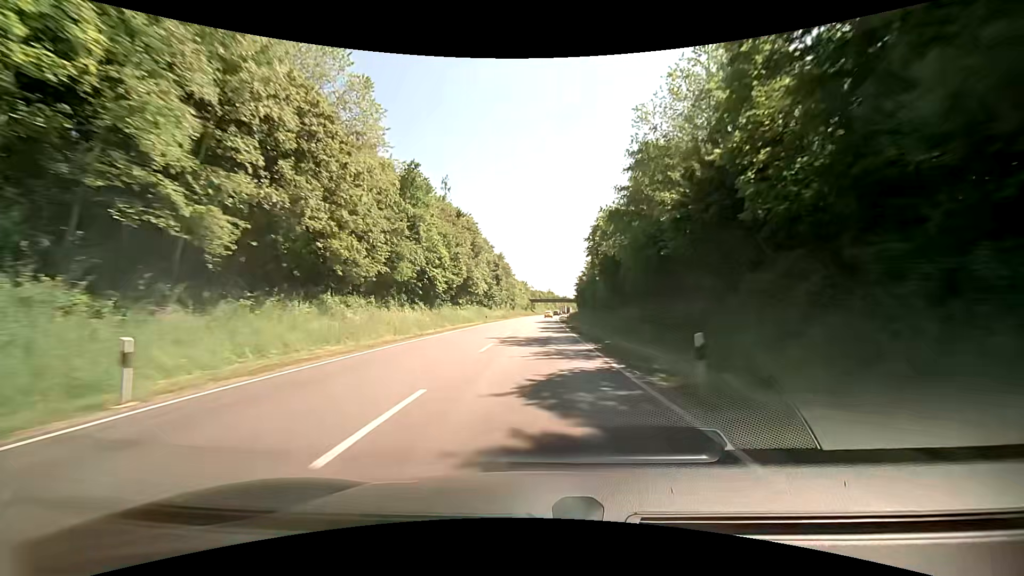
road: primary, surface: asphalt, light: Day
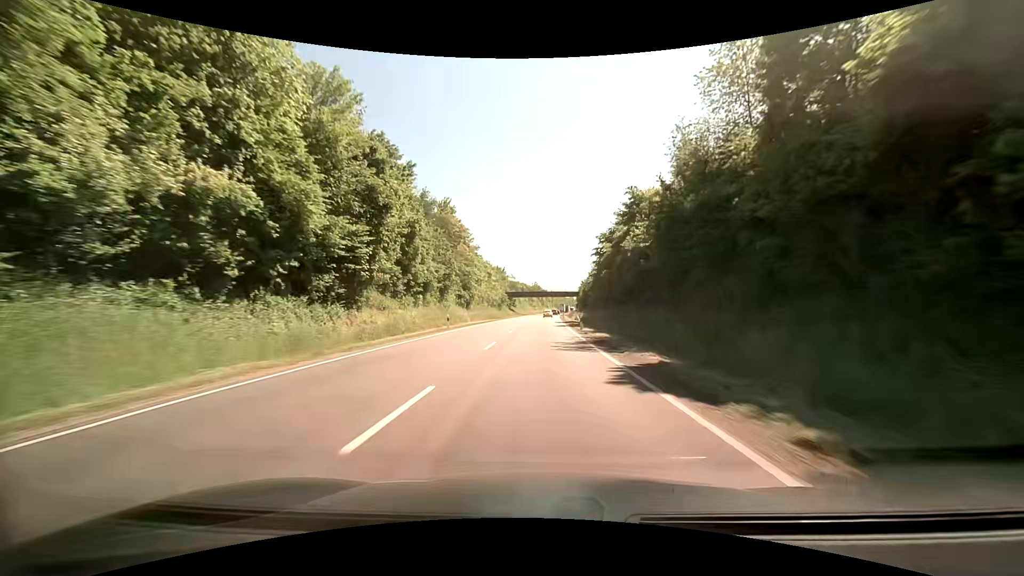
(-0.2, +72.8) m; +1°
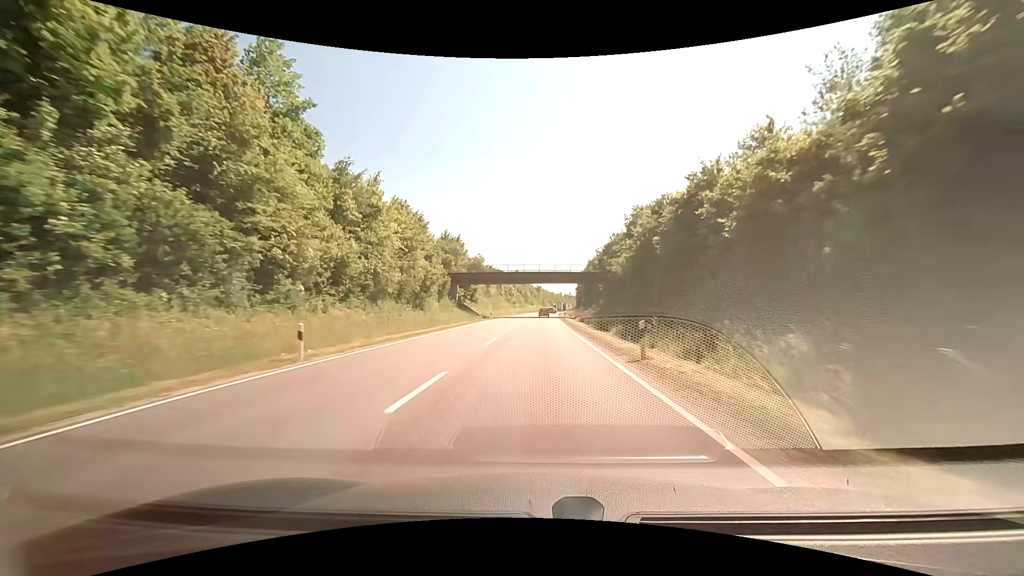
(+1.3, +71.2) m; +1°
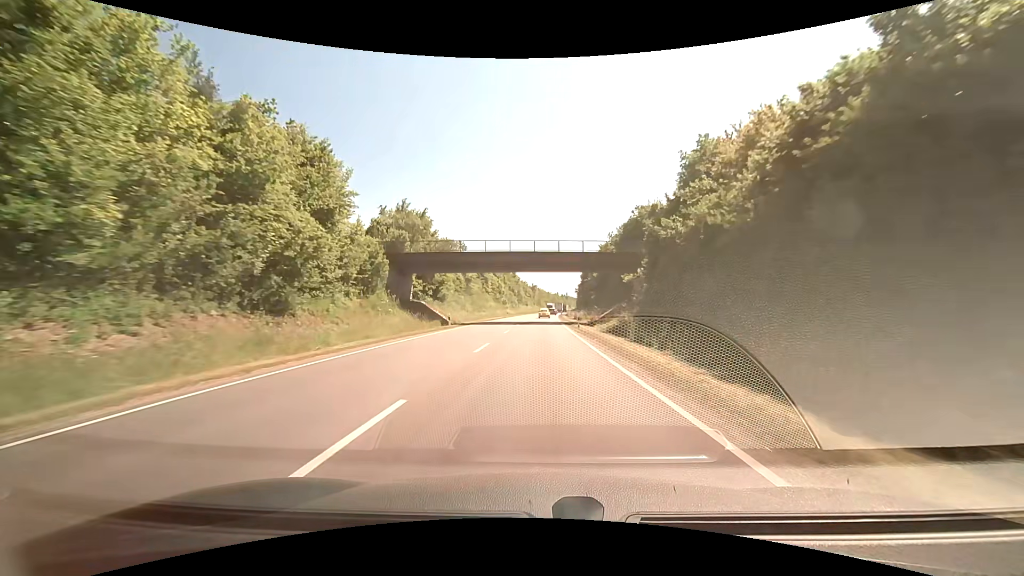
(+0.2, +27.4) m; +1°
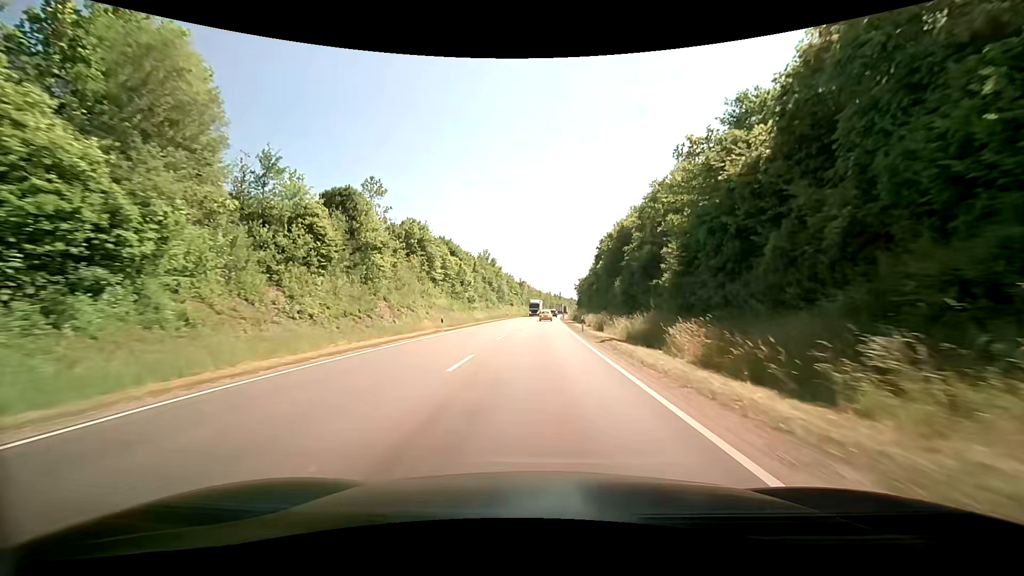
(+0.4, +53.2) m; +1°
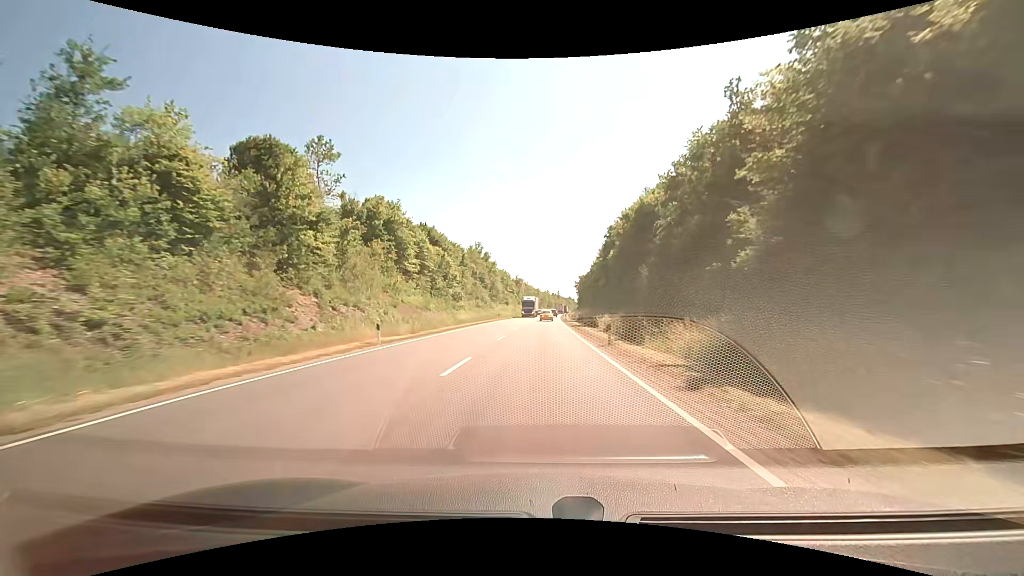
(0.0, +13.0) m; 0°
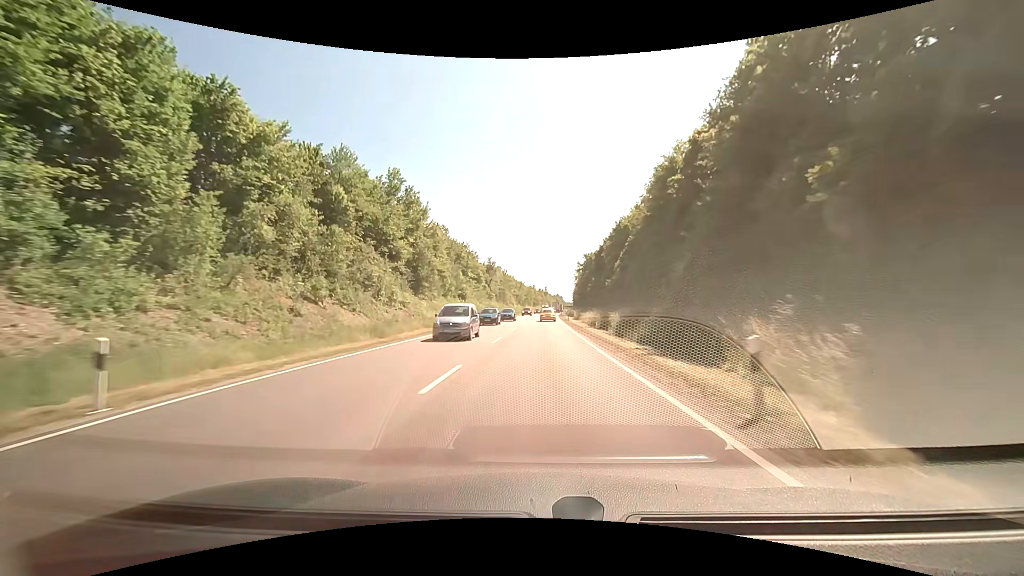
(+0.7, +62.9) m; +1°
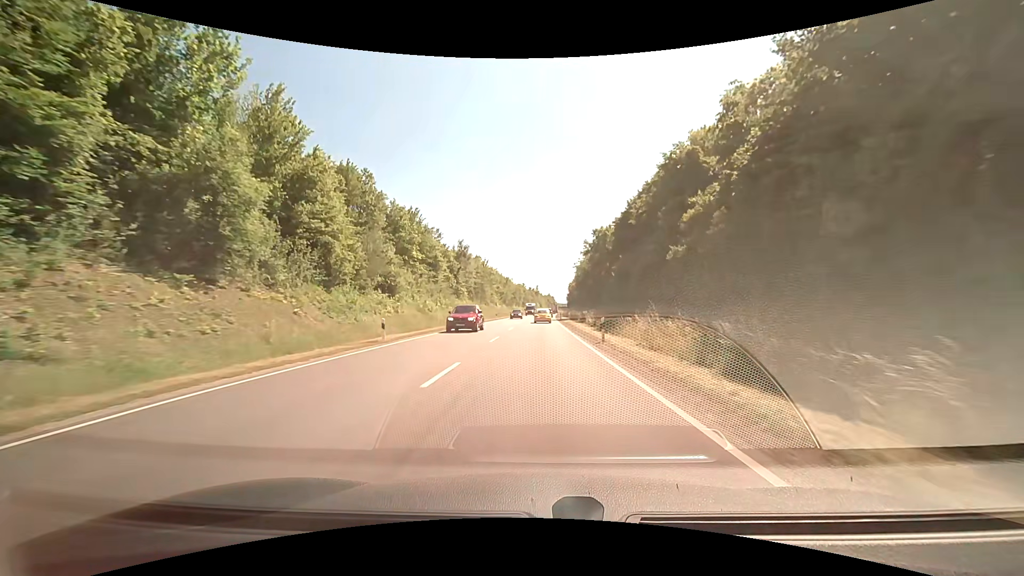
(+0.5, +35.8) m; +2°
(0, +10) (0, +20) (0, +30) (0, +40) (0, +50) (0, +60) (0, +70) (+1, +80) (+1, +90) (+1, +100) m
